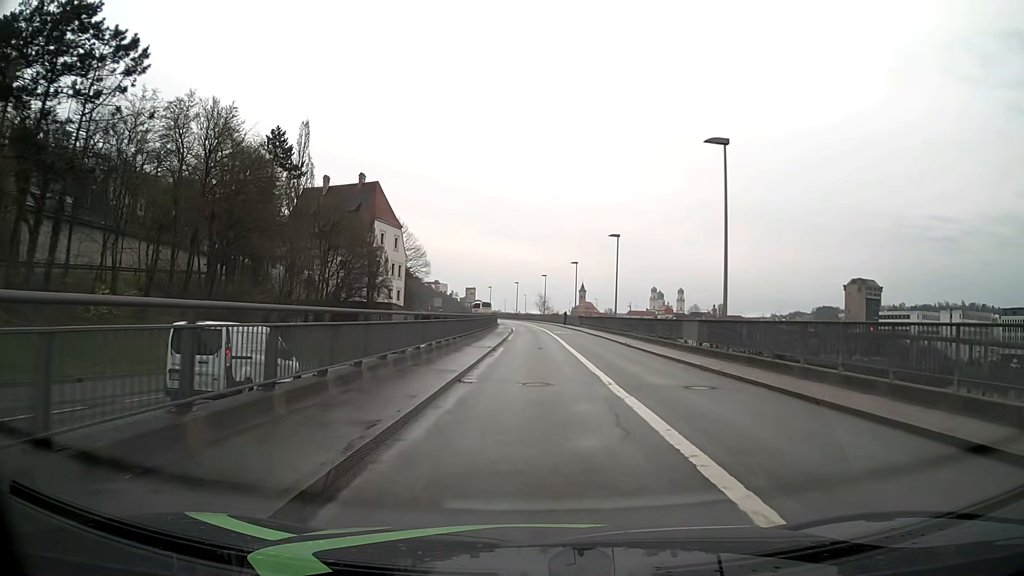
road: primary_link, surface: asphalt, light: Day
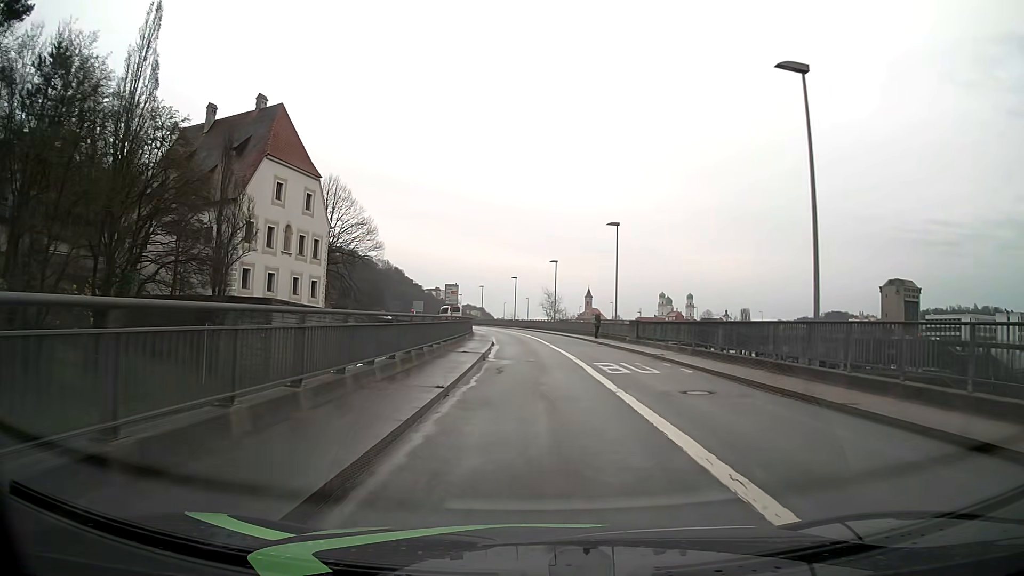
(-0.1, +38.3) m; 0°
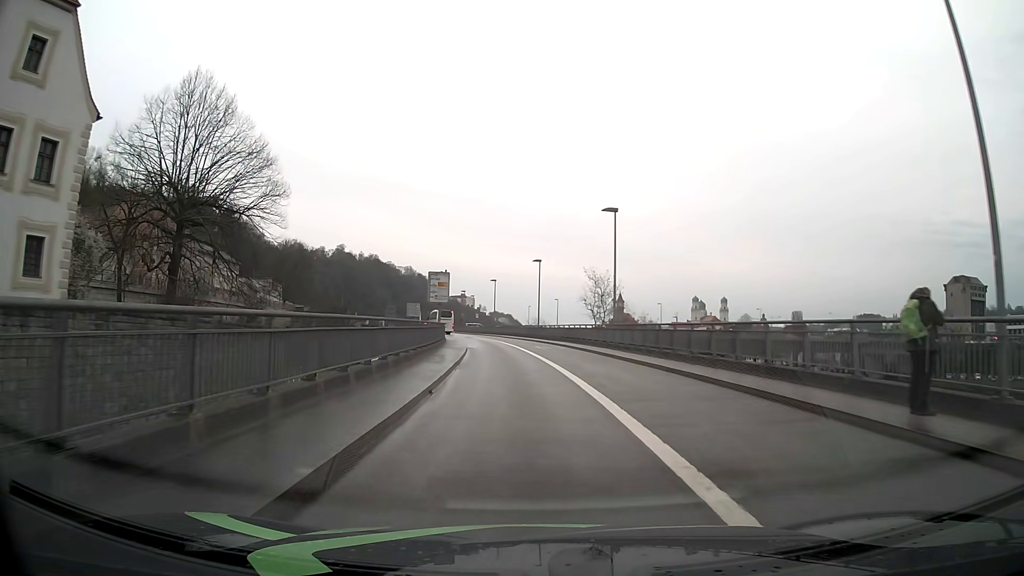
(-0.4, +37.4) m; -3°
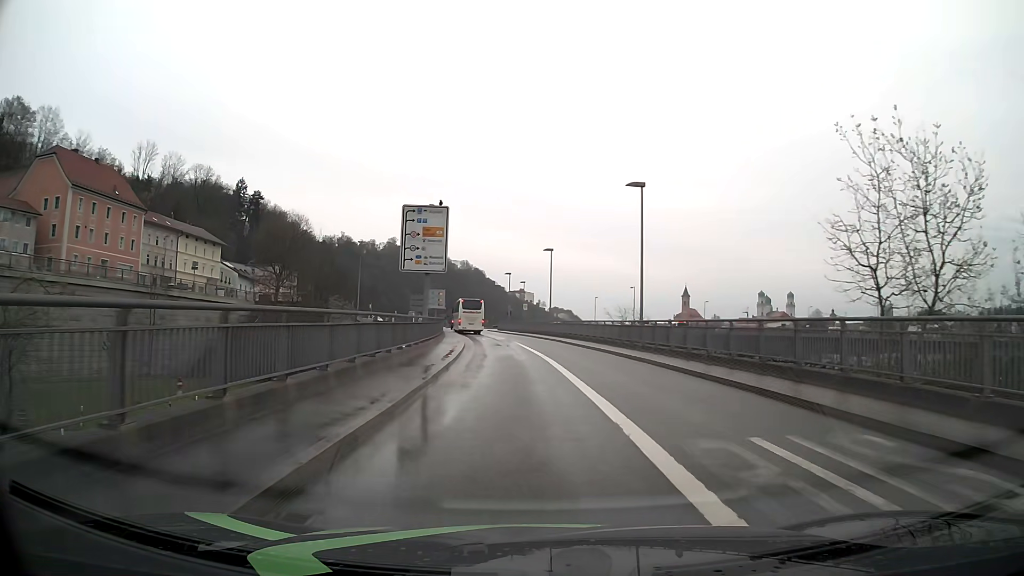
(-1.4, +35.8) m; -5°
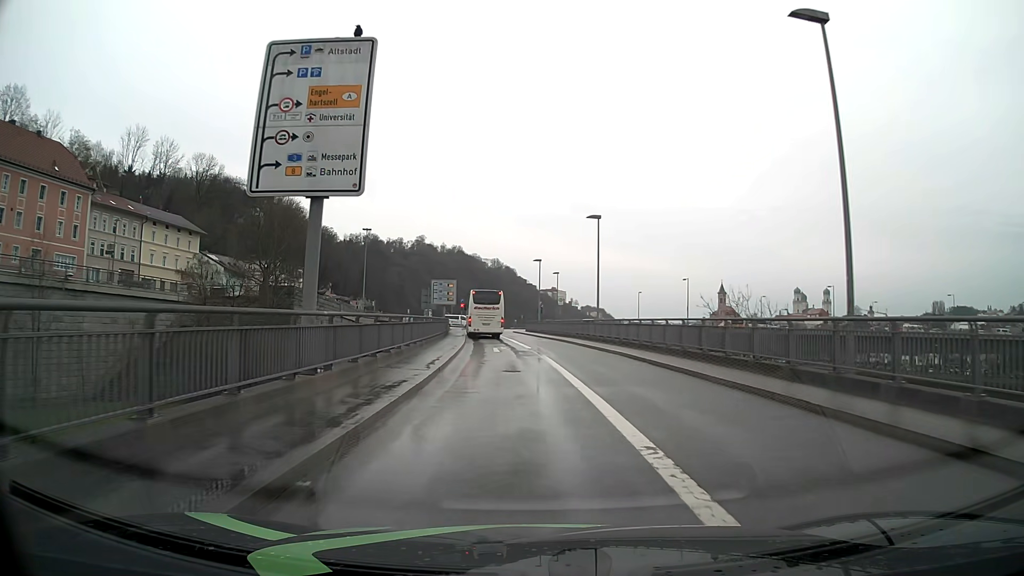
(-0.3, +18.8) m; -2°
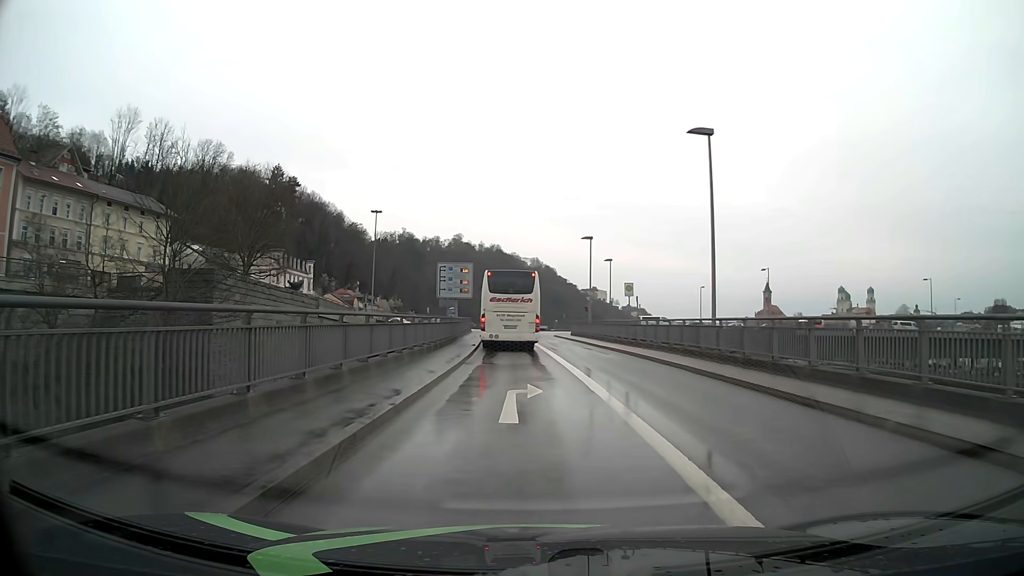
(-0.5, +19.2) m; -3°
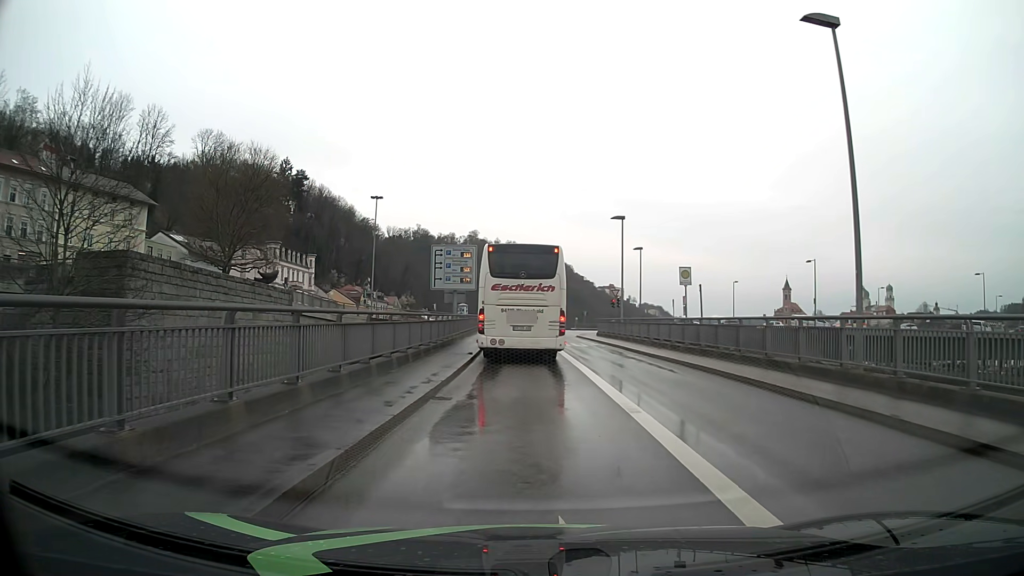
(-0.2, +9.3) m; -2°
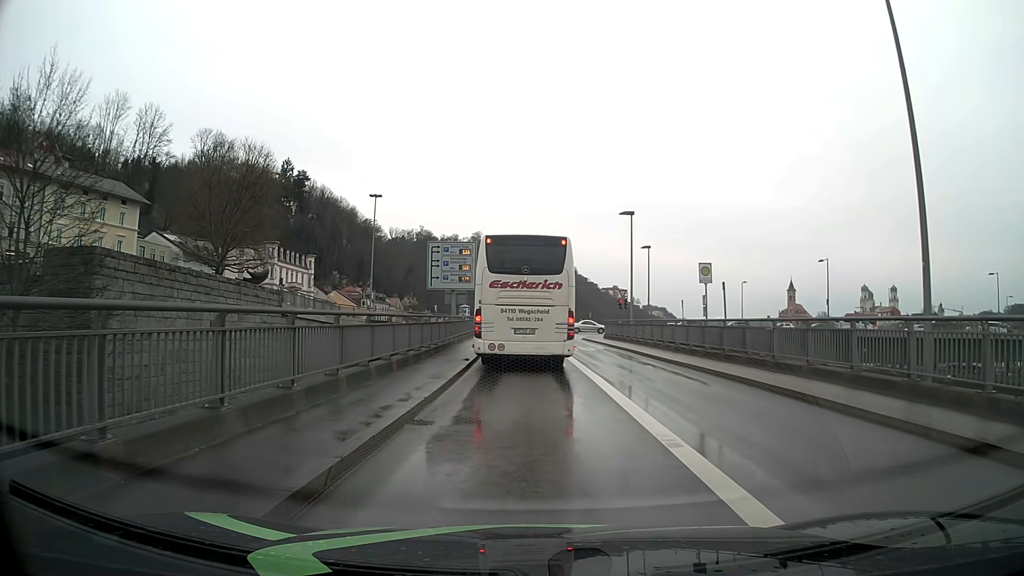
(0.0, +2.4) m; 0°
